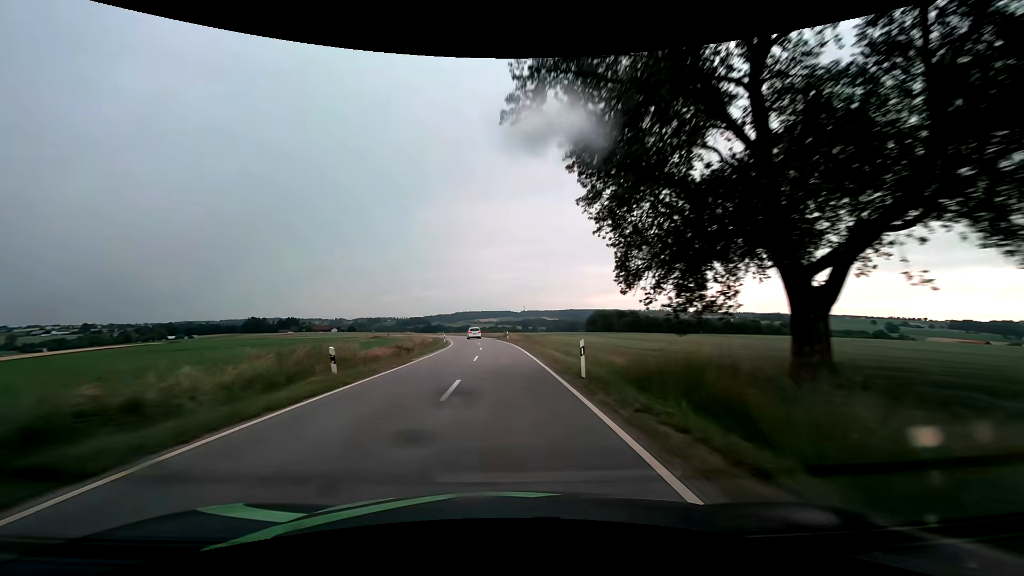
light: Day
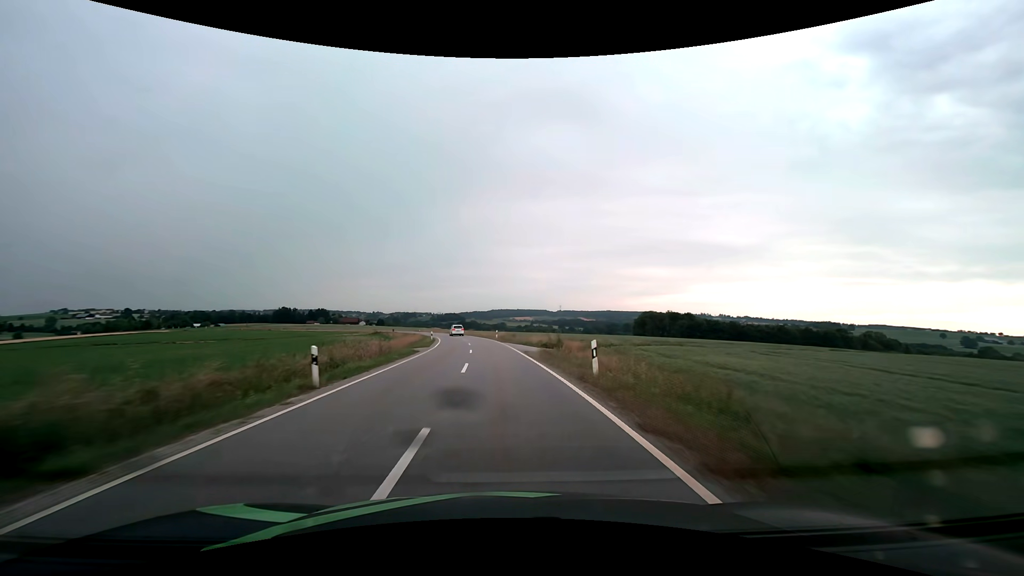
(-1.3, +42.9) m; -4°
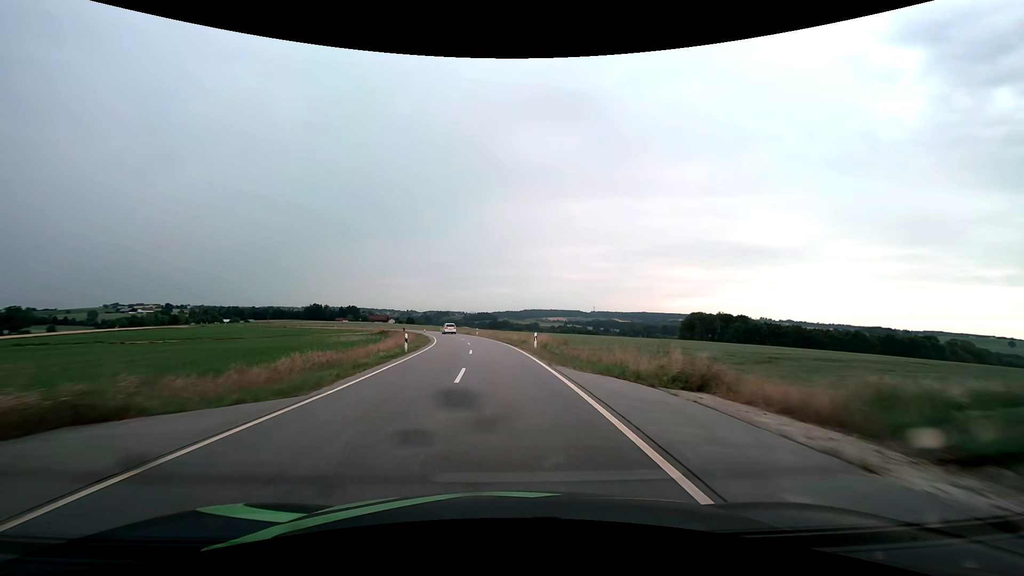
(-0.8, +27.2) m; -4°
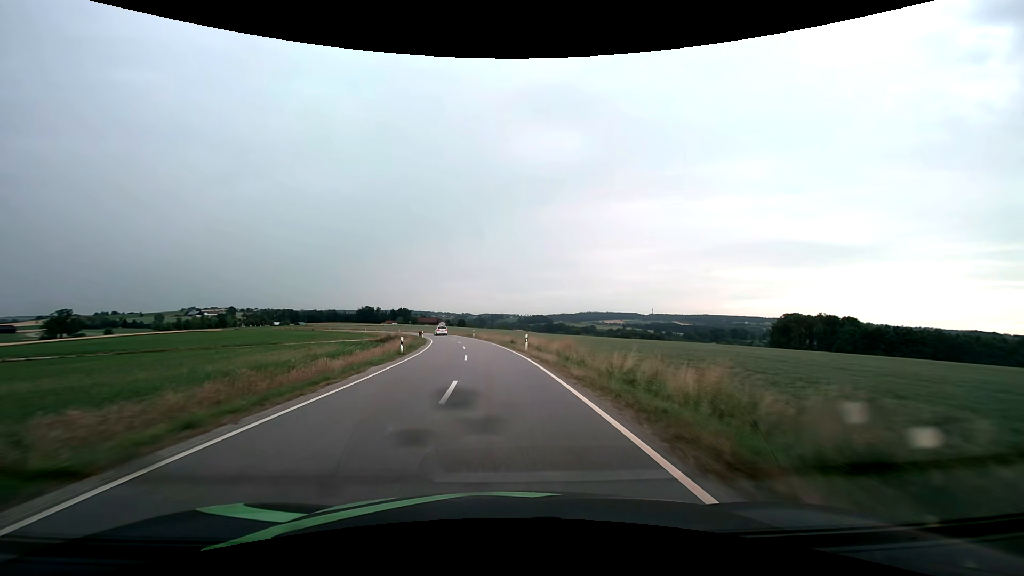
(-2.0, +39.5) m; -6°
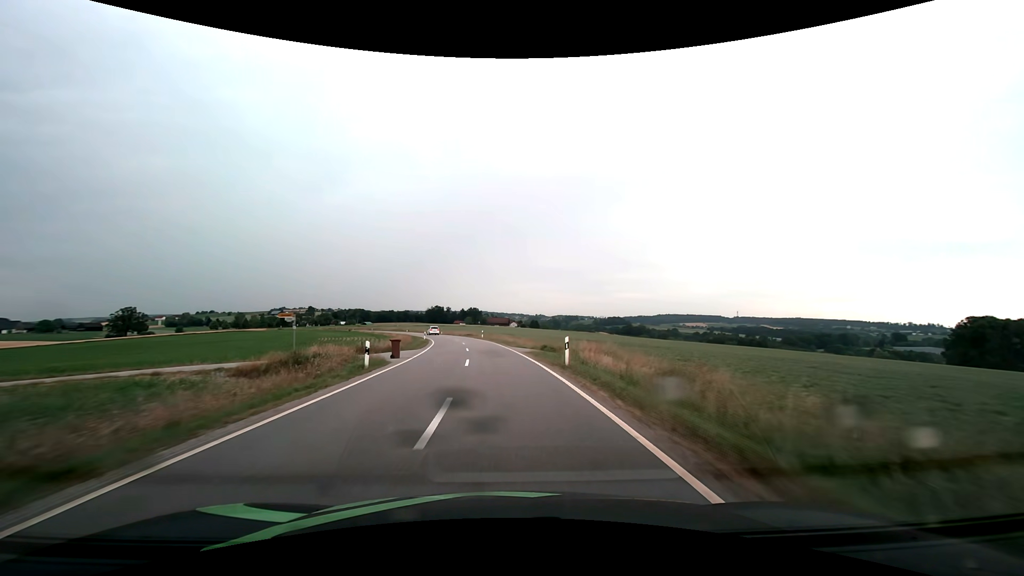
(-4.2, +51.9) m; -9°
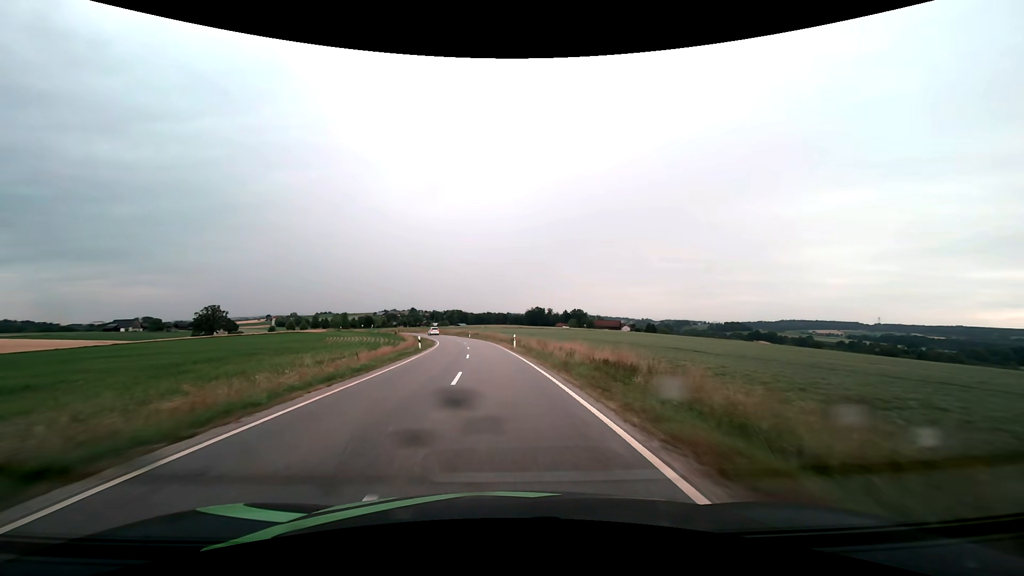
(-6.3, +66.3) m; -12°
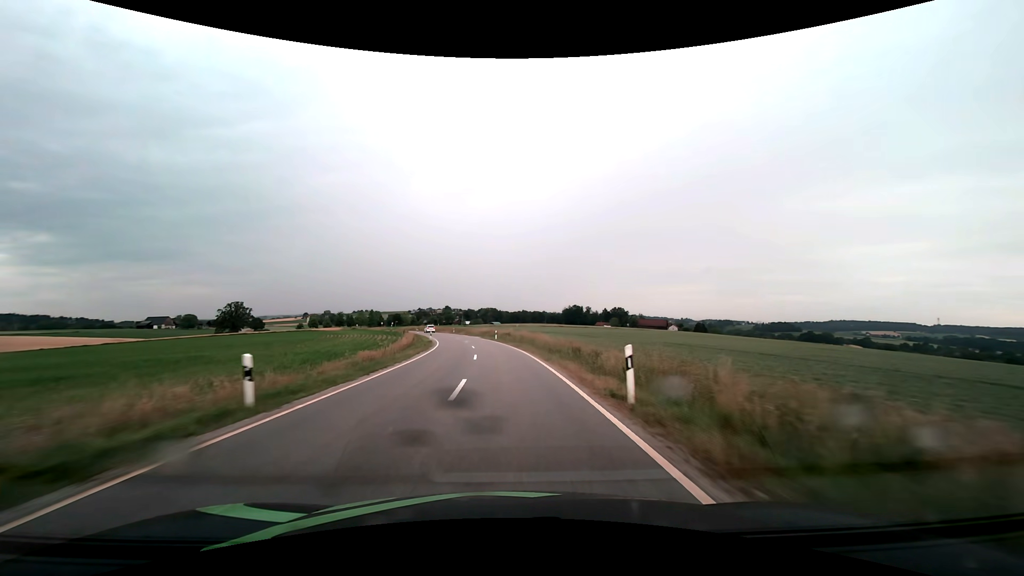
(-1.1, +27.4) m; -4°
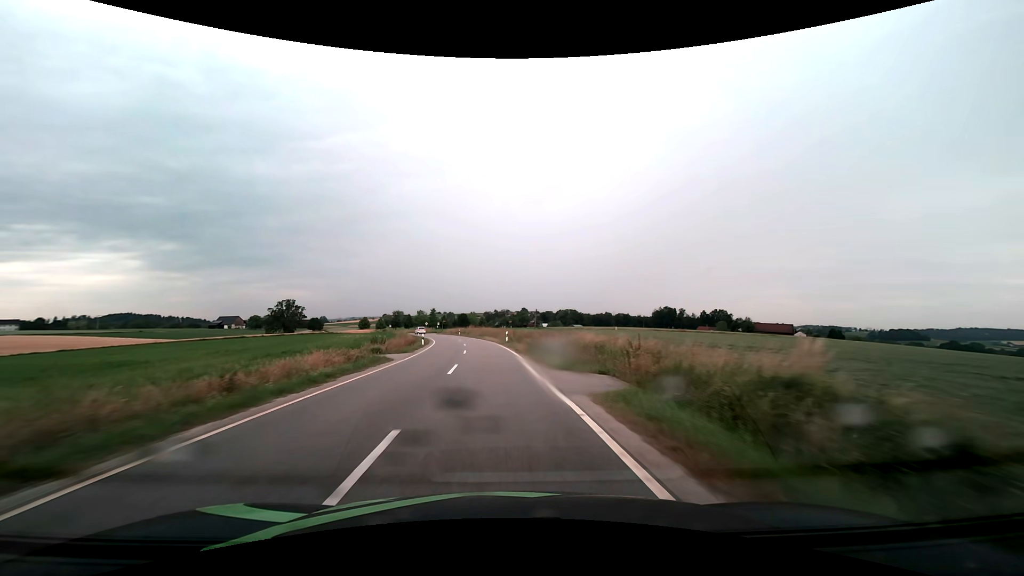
(-3.7, +55.4) m; -9°
(0, +10) (-1, +20) (-1, +30) (-2, +40) (-4, +50) (-5, +60) (-7, +70) (-9, +79) (-12, +89) (-14, +99) m
